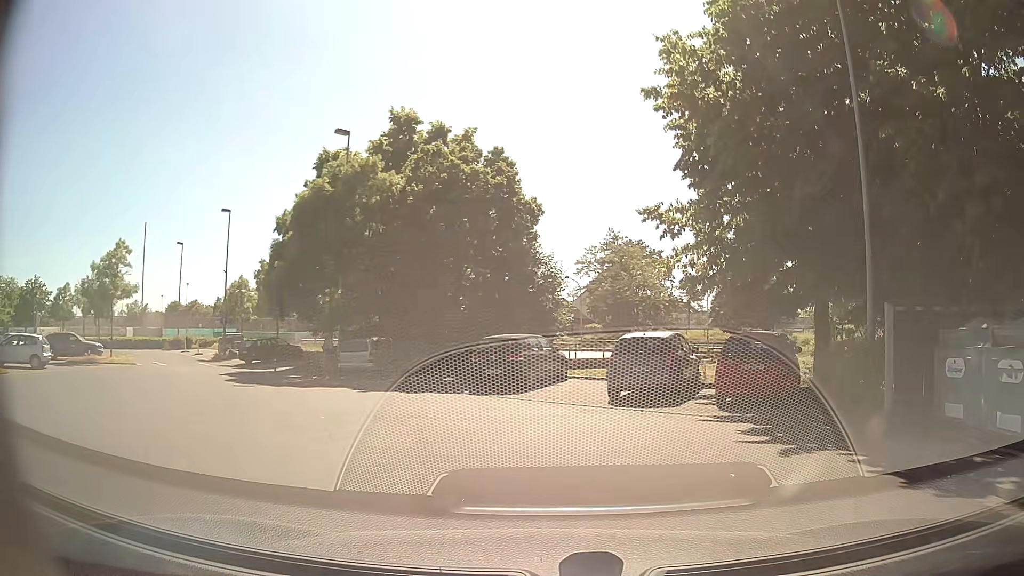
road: service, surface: asphalt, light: Day
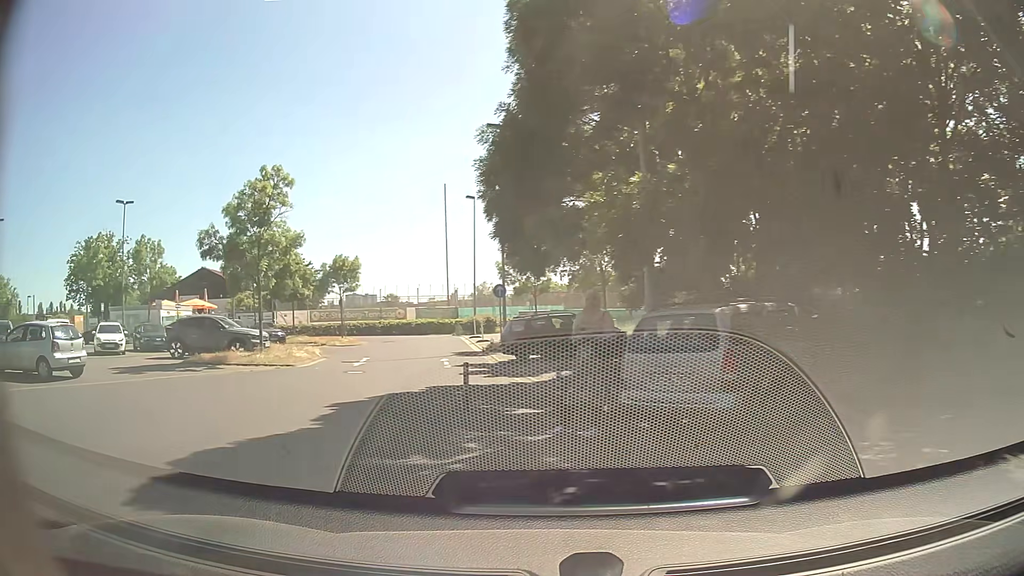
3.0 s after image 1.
(-3.3, +17.3) m; -32°
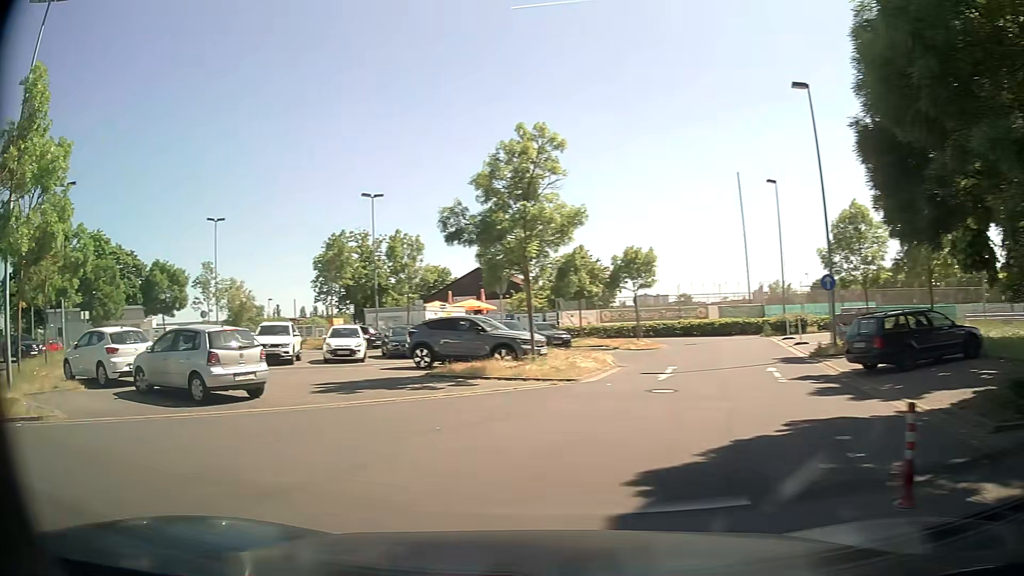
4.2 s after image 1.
(-1.0, +5.2) m; -25°
